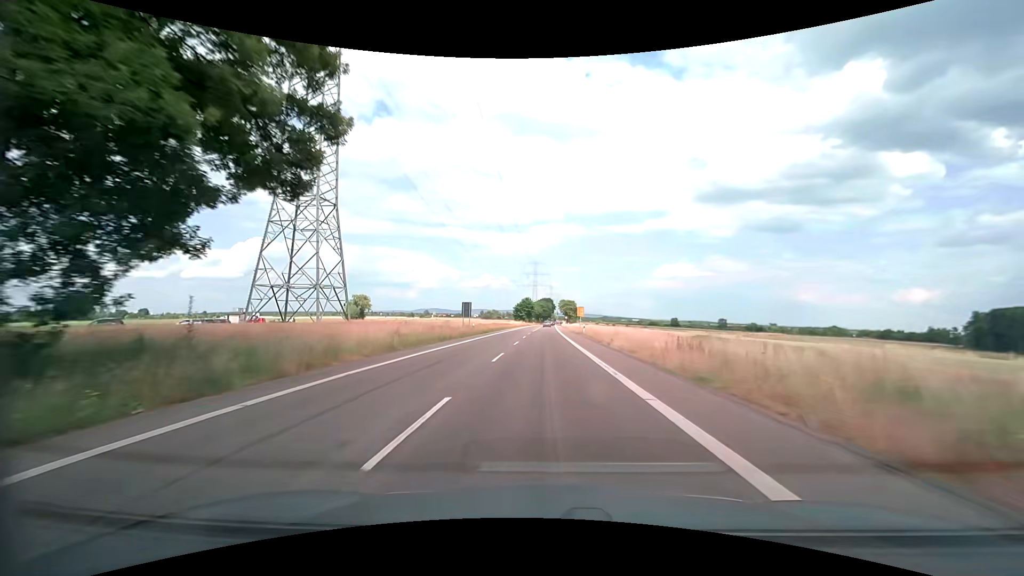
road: secondary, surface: asphalt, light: Day
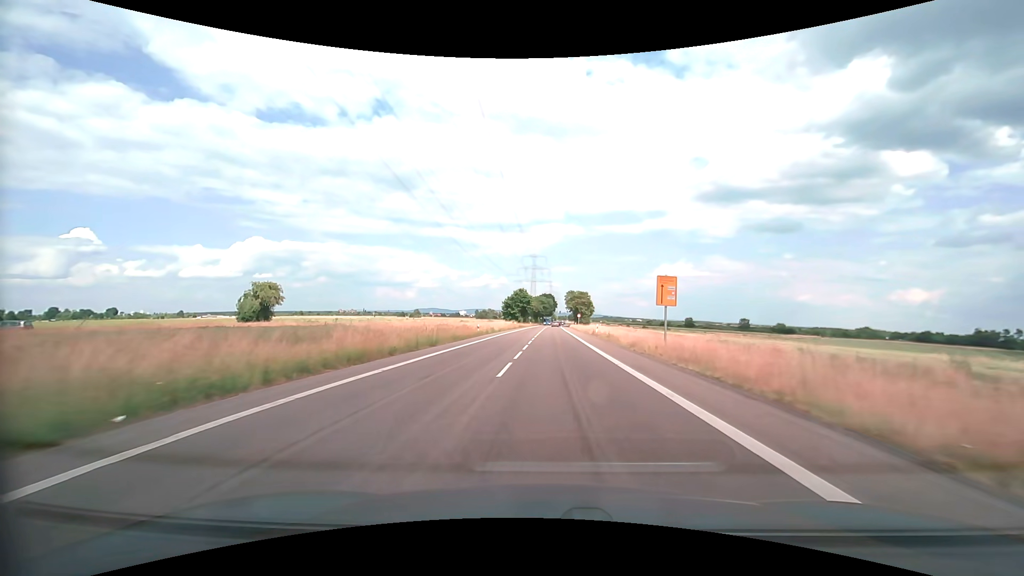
(-0.1, +53.4) m; 0°
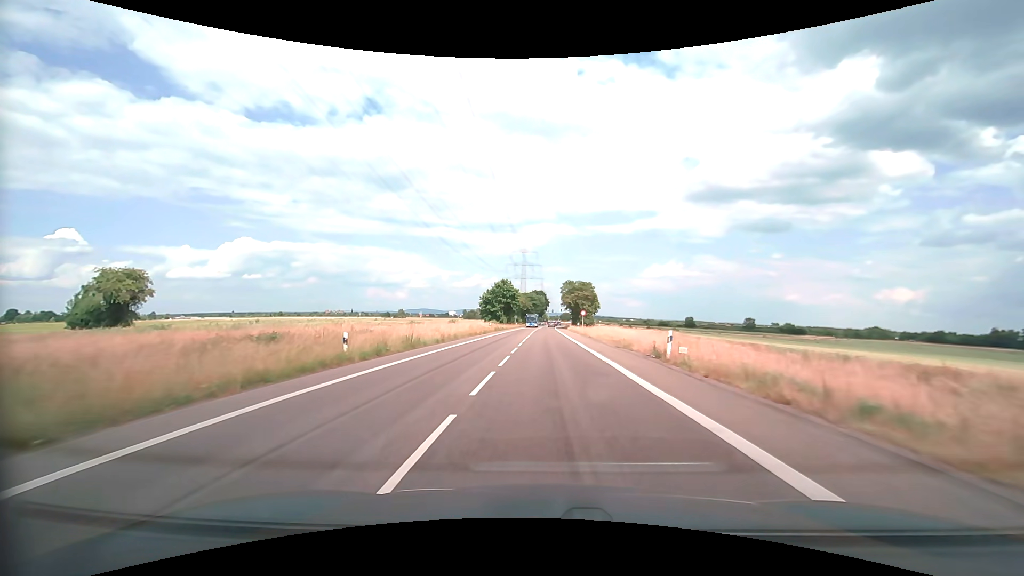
(+0.6, +32.2) m; +1°
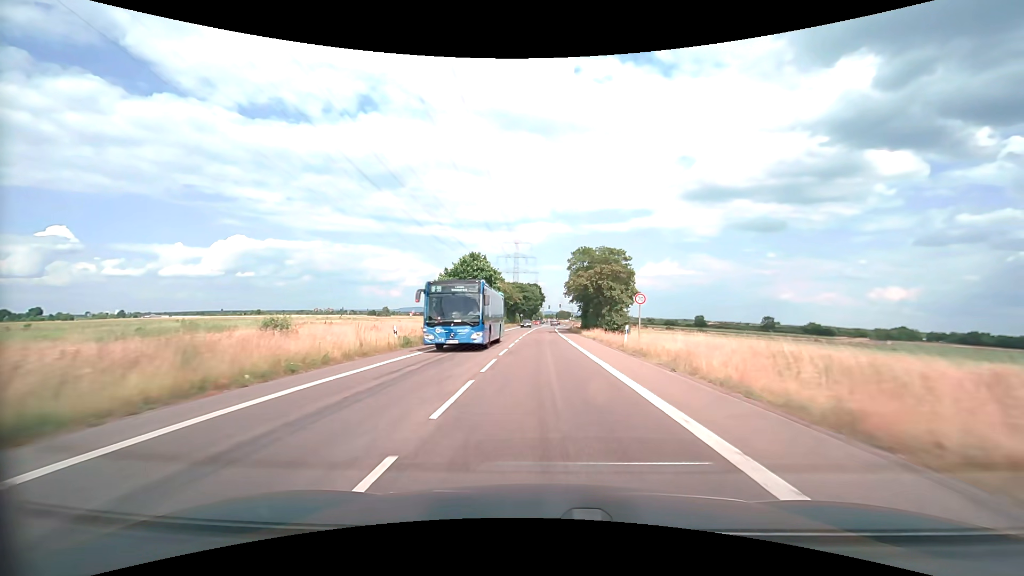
(+0.1, +43.3) m; 0°
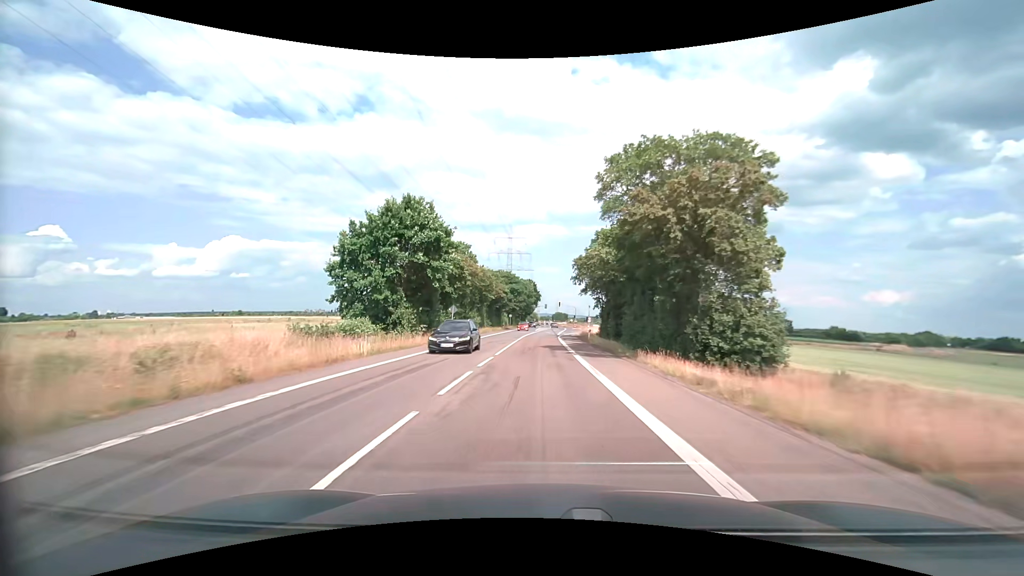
(+0.3, +32.8) m; +1°
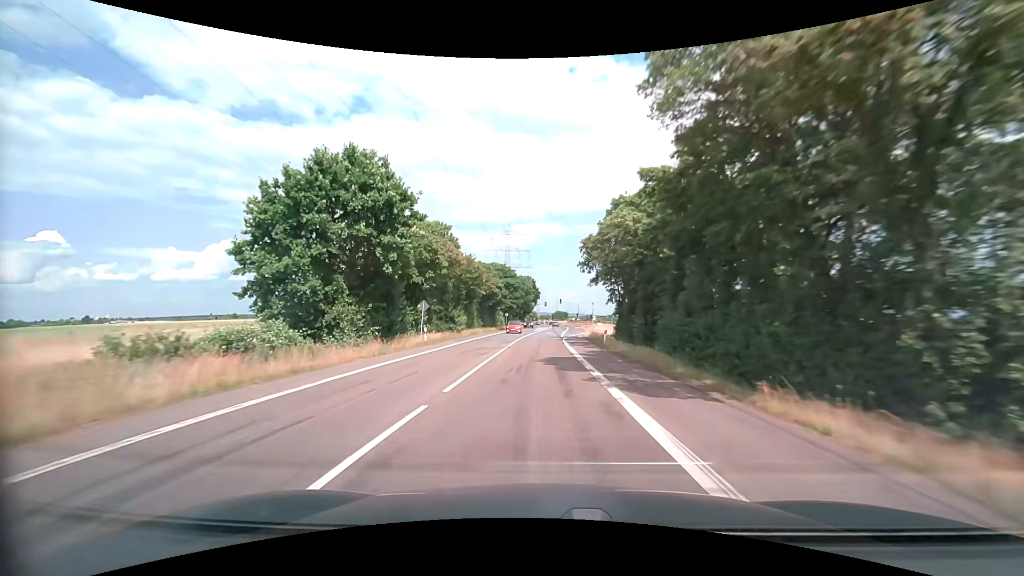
(0.0, +11.0) m; 0°
(0, +10) (0, +20) (0, +30) (0, +40) (0, +50) (+1, +60) (+1, +70) (+2, +80) (+2, +90) (+3, +100) m
